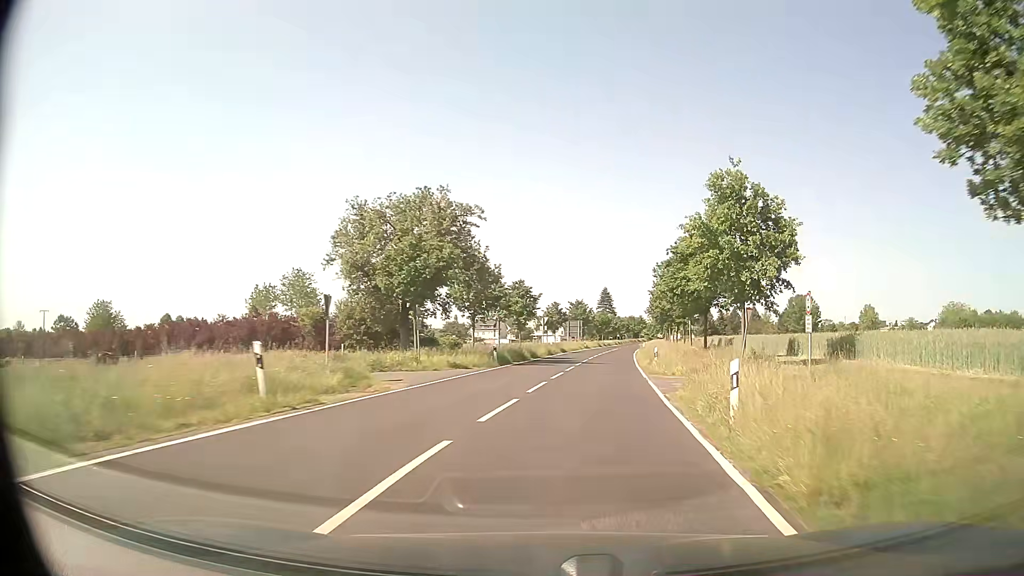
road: secondary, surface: asphalt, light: Day
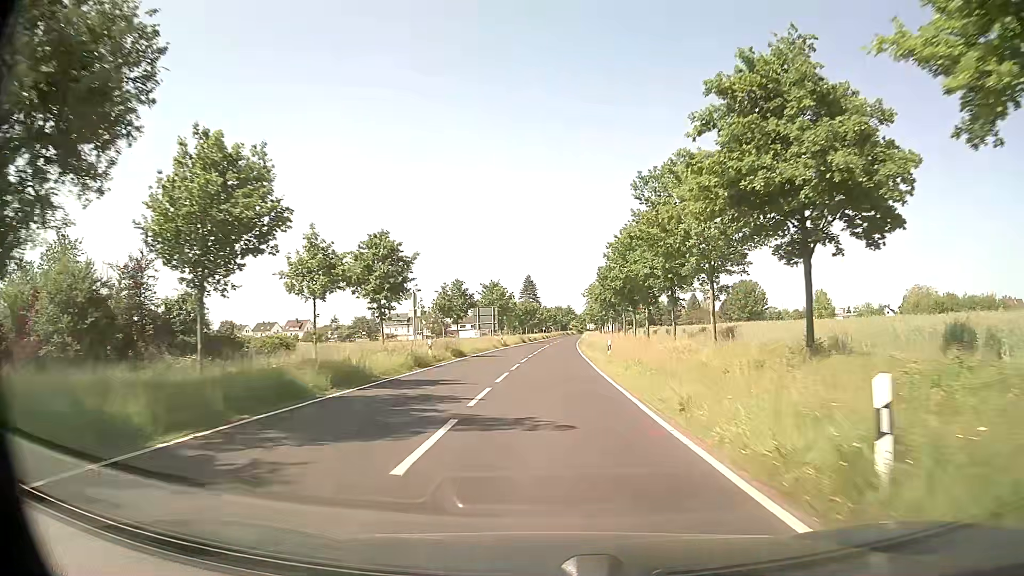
(+2.6, +28.4) m; +8°
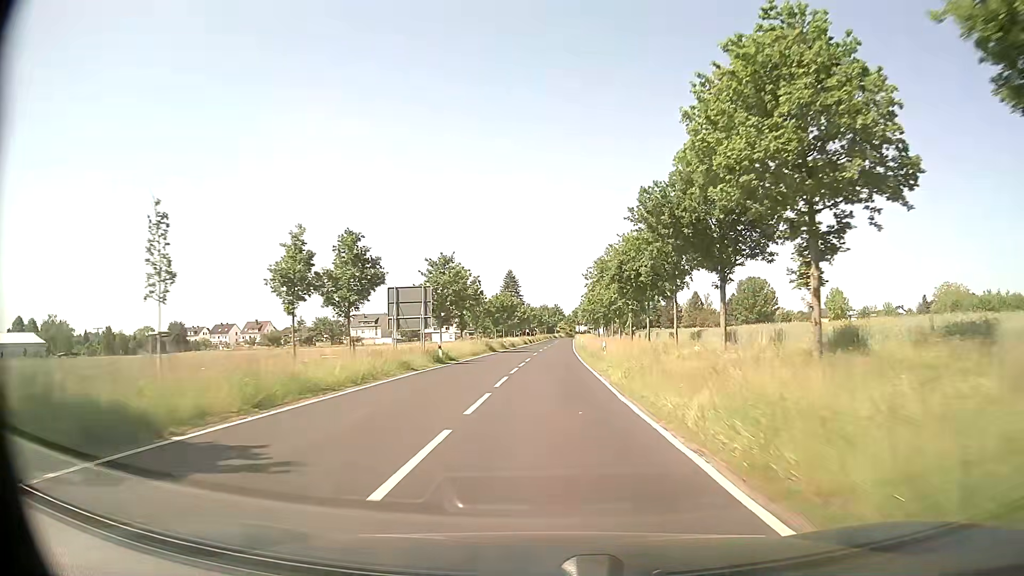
(+0.4, +31.2) m; +1°
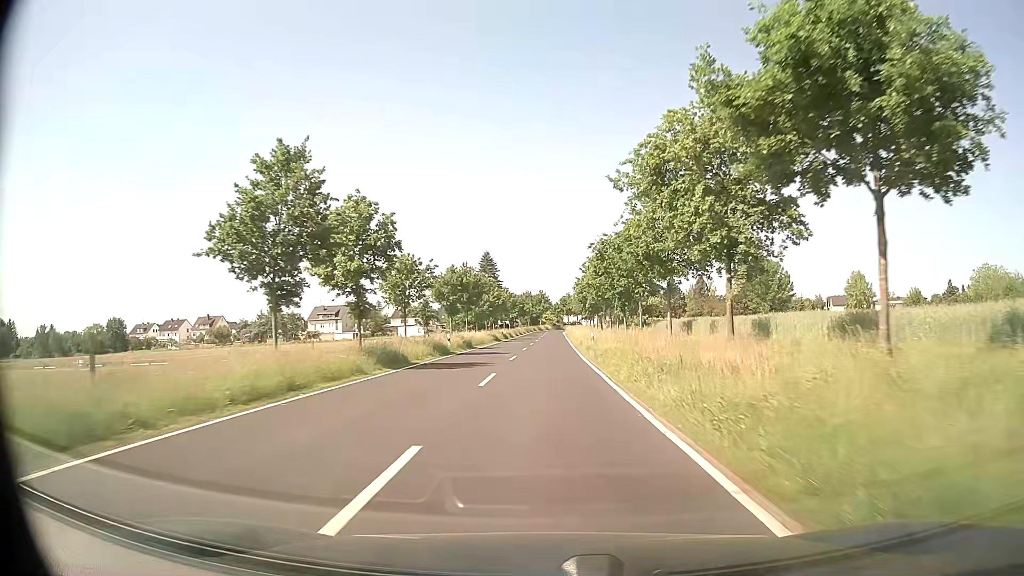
(+0.4, +32.1) m; +1°
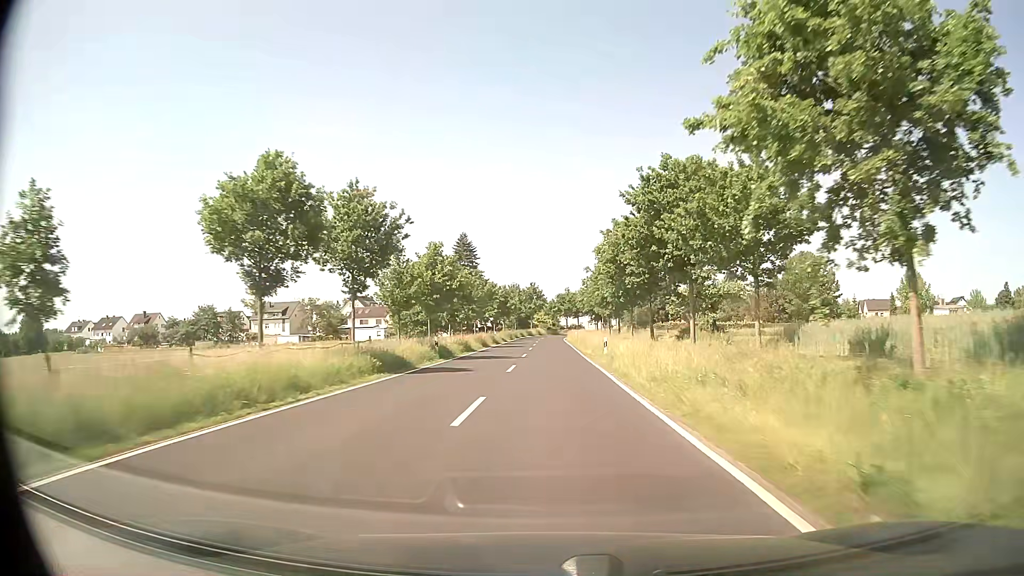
(0.0, +42.3) m; 0°
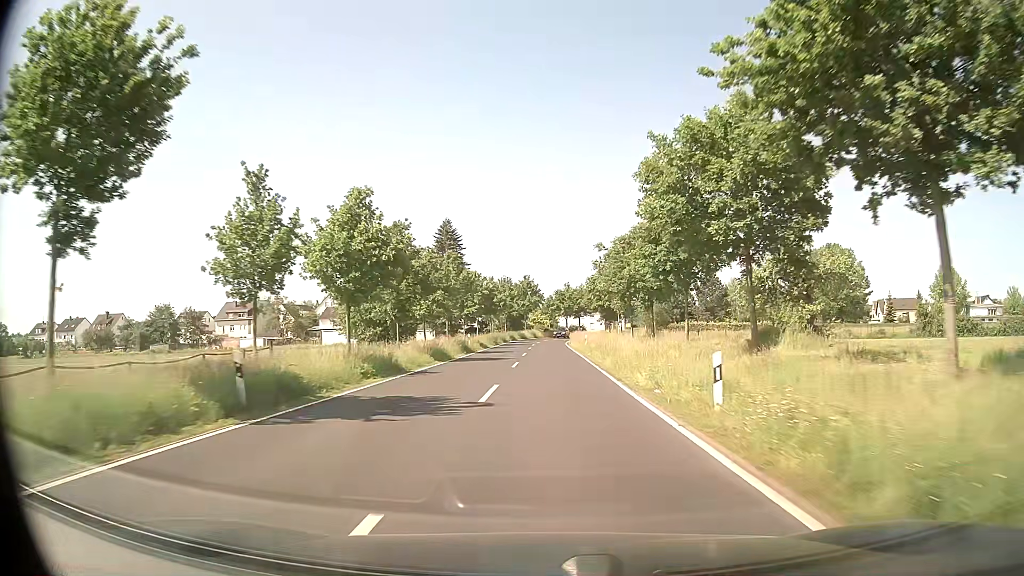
(+0.1, +20.7) m; 0°
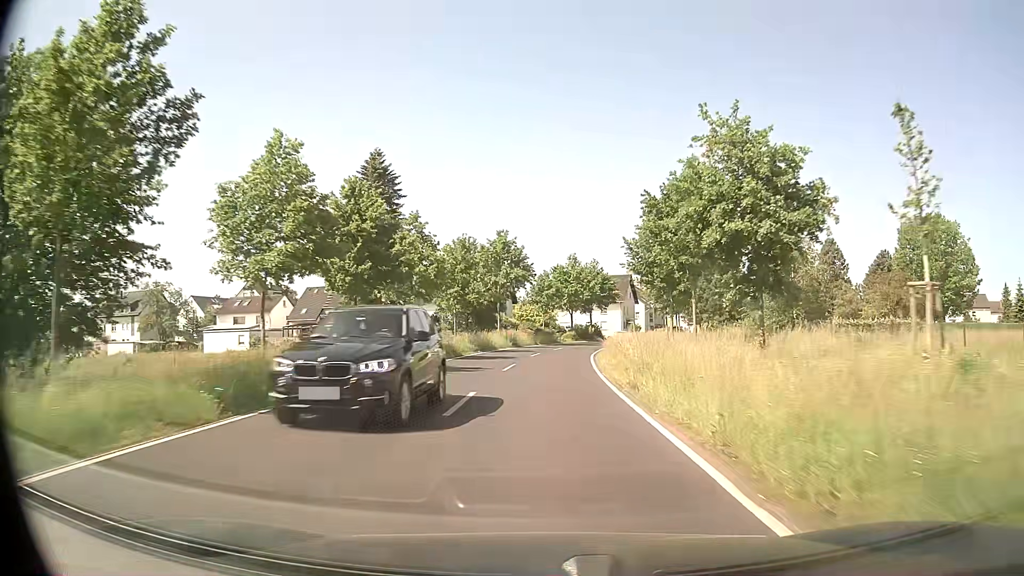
(+0.3, +50.4) m; +1°
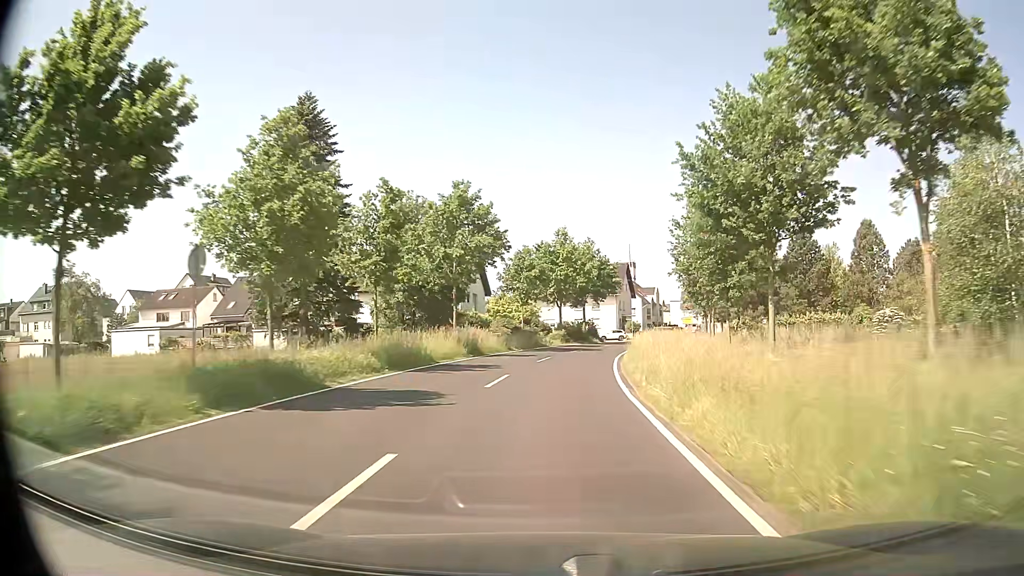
(+0.1, +19.6) m; +1°
(0, +10) (+1, +20) (+2, +30) (+3, +40) (+5, +50) (+8, +59) (+10, +69) (+13, +78) (+17, +88) (+20, +97) m
